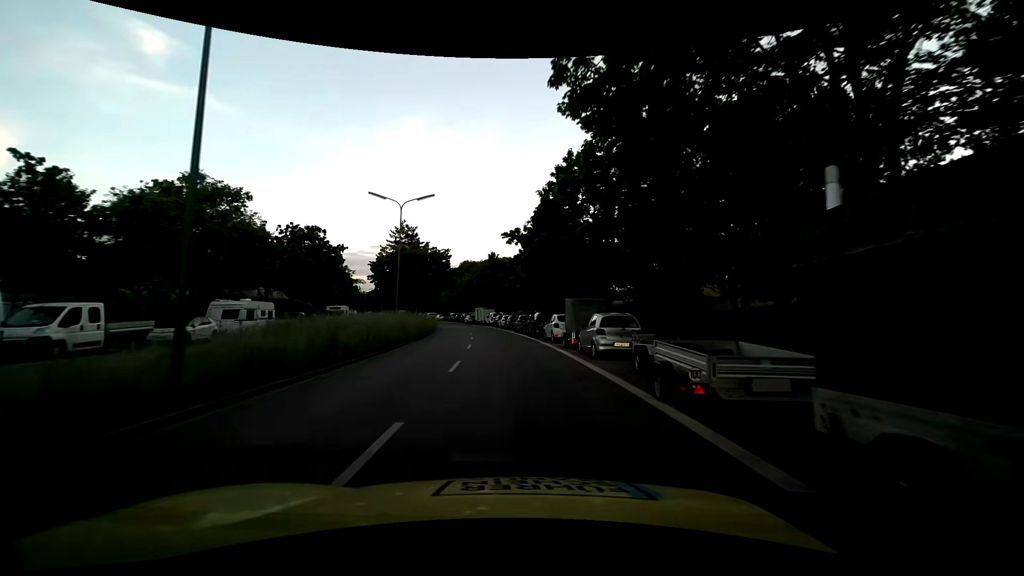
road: secondary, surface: asphalt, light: Day
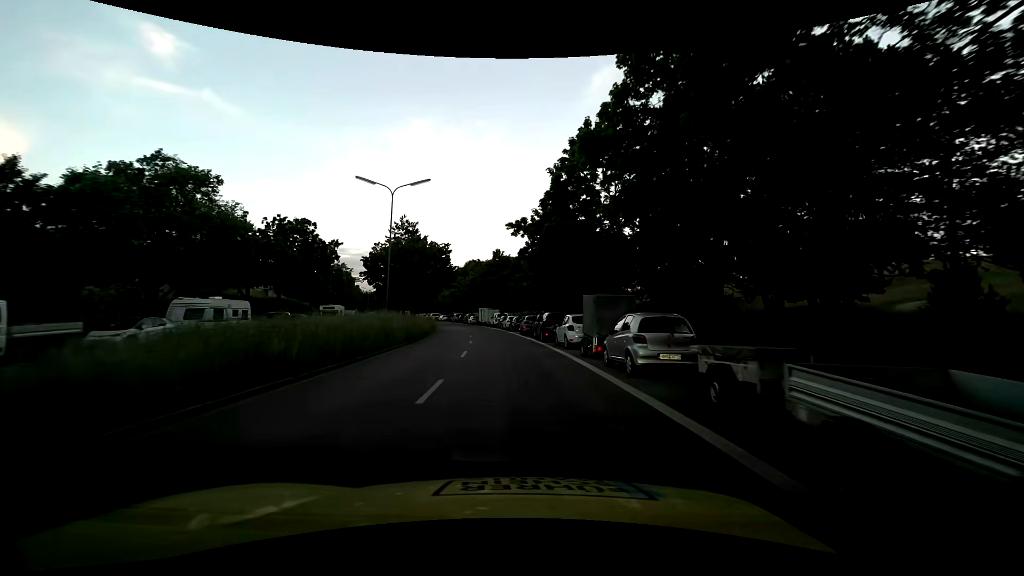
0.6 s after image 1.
(-0.1, +4.5) m; -1°
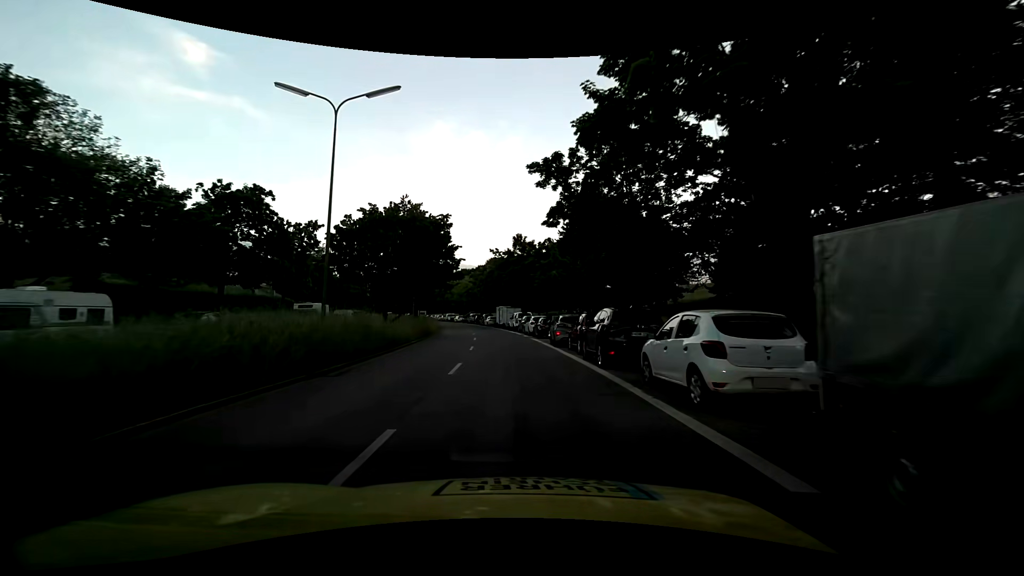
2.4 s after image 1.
(-0.4, +14.0) m; -3°
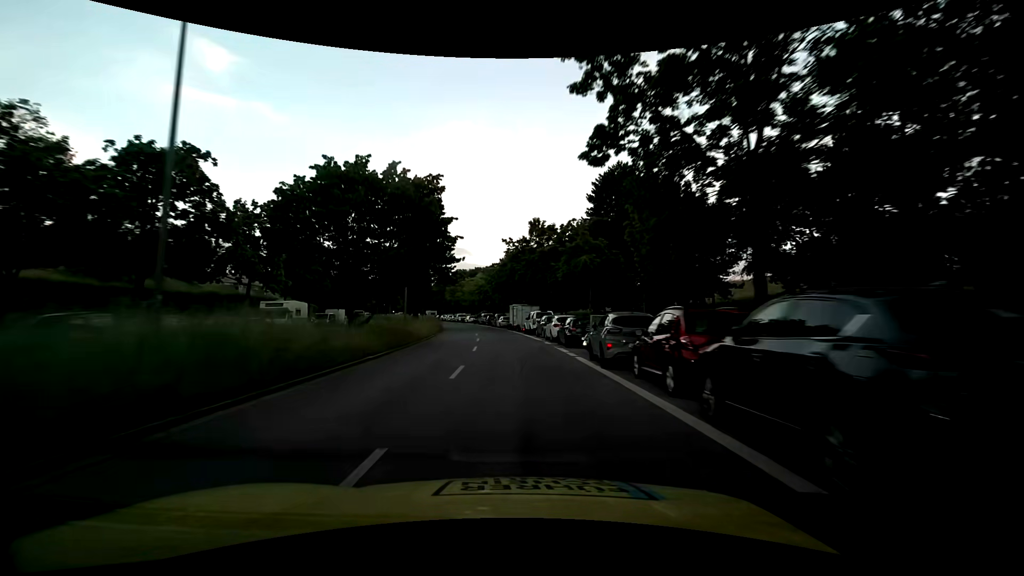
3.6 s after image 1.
(-0.1, +9.8) m; -1°
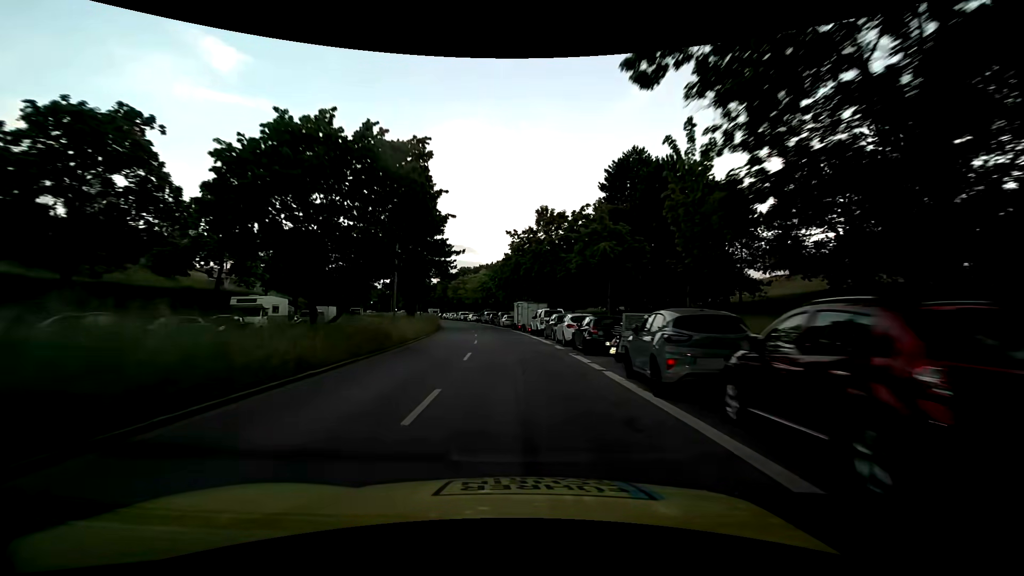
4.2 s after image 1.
(0.0, +4.9) m; -1°
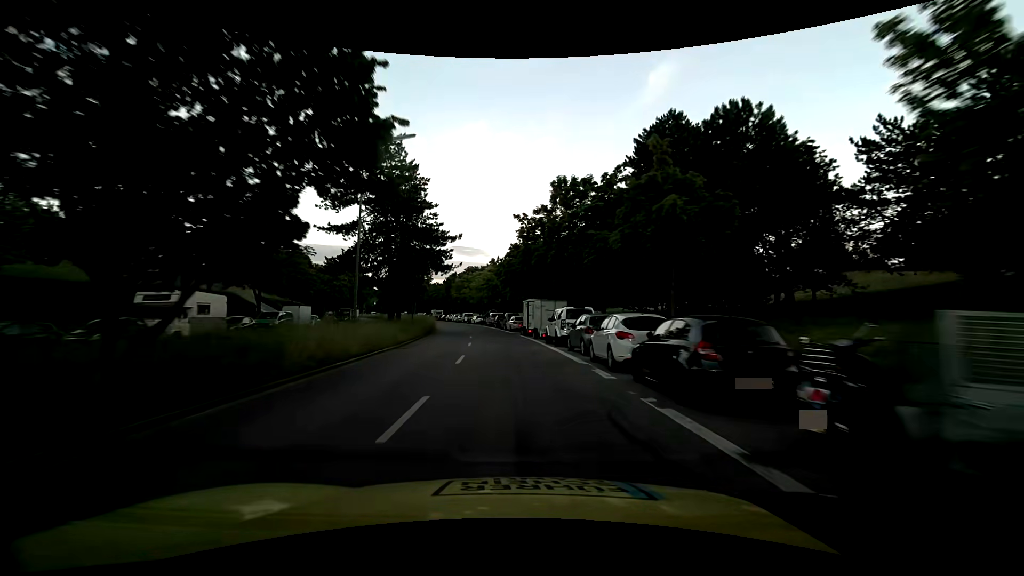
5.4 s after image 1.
(0.0, +9.9) m; -1°
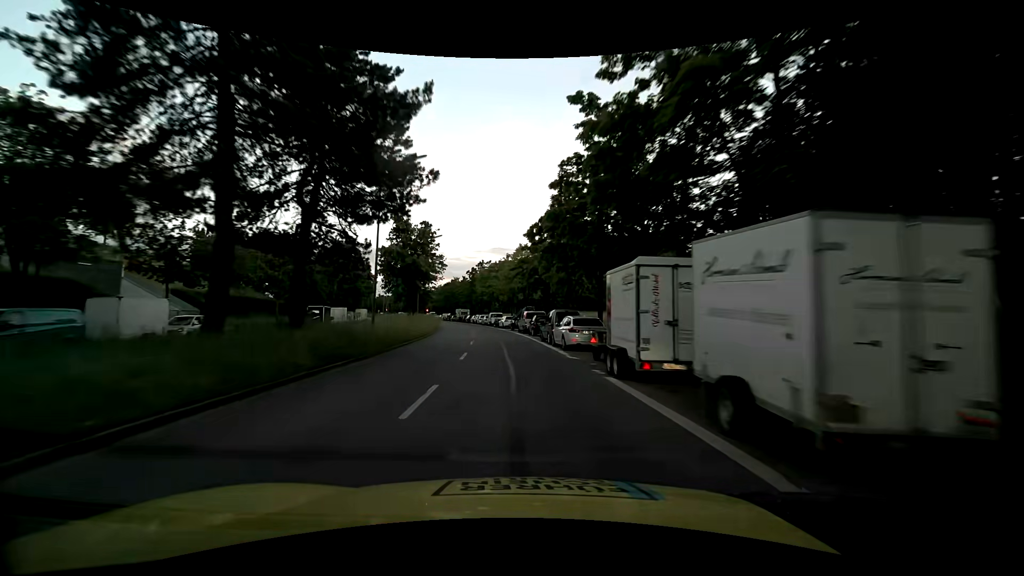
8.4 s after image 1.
(-0.8, +25.6) m; -4°
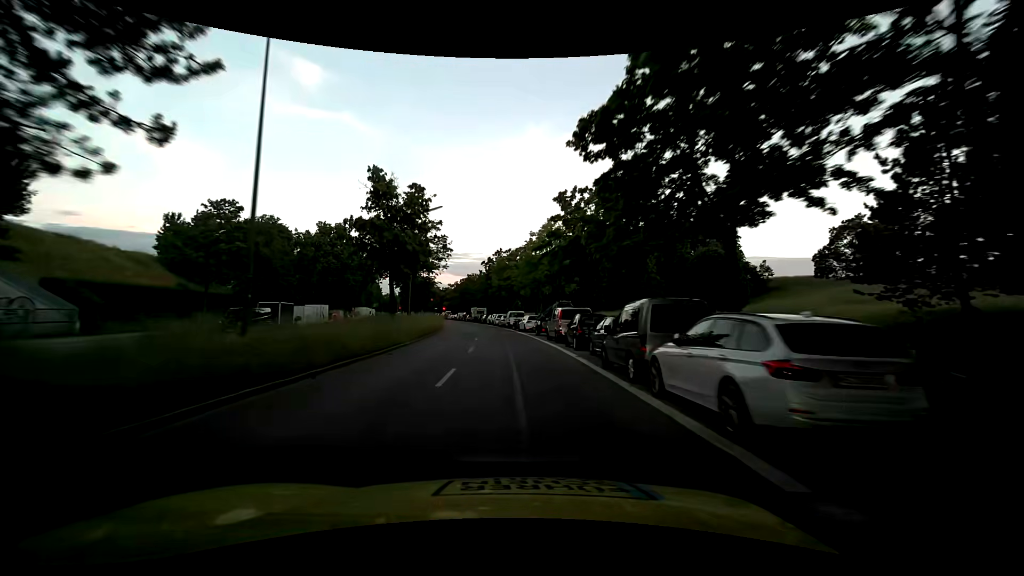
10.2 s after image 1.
(-0.2, +15.0) m; -2°
(0, +10) (-1, +20) (-1, +30) (-2, +40) (-3, +50) (-5, +60) (-7, +70) (-9, +79) (-11, +89) (-13, +99) m
